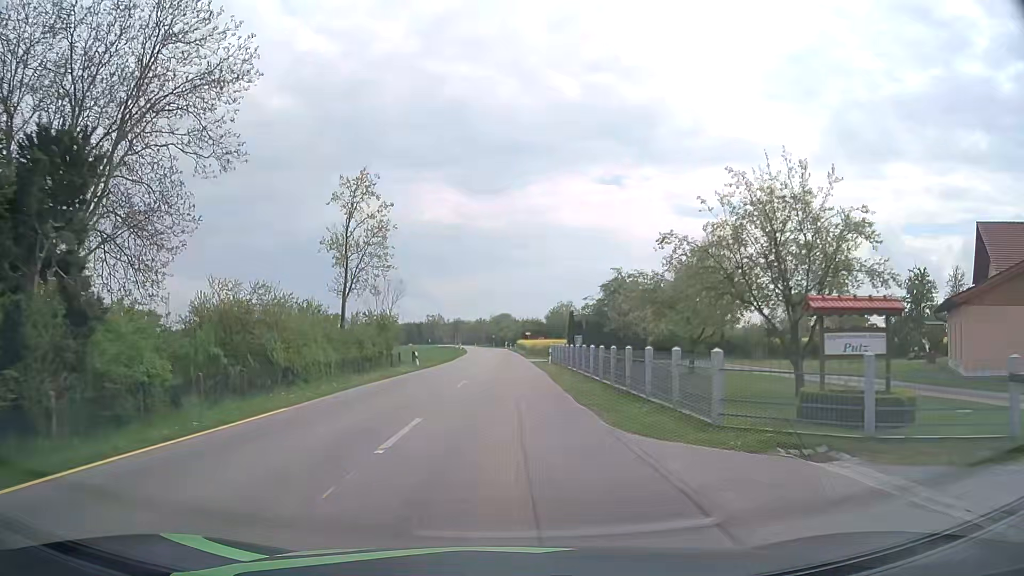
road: secondary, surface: asphalt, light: Day
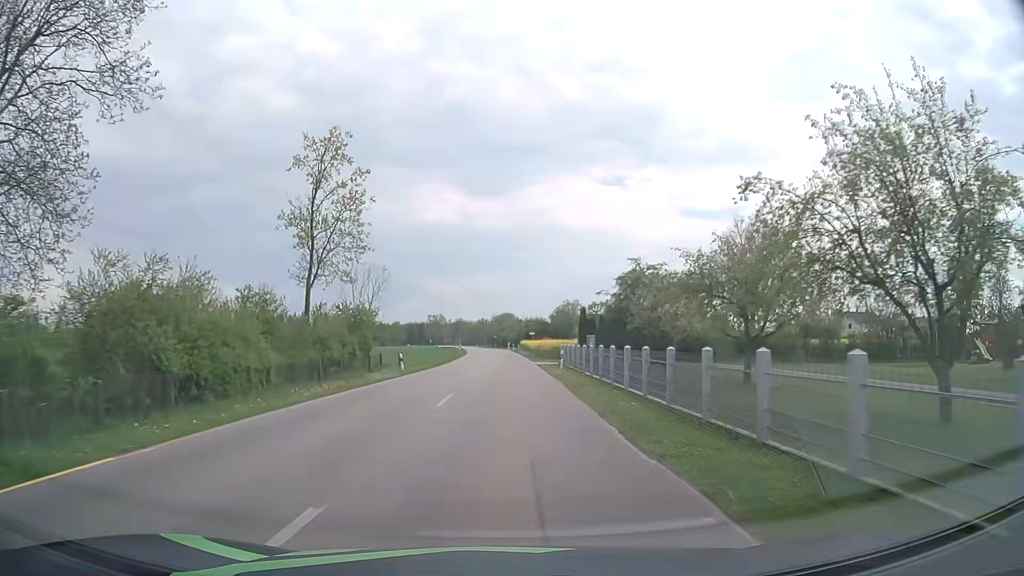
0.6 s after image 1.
(0.0, +7.1) m; 0°
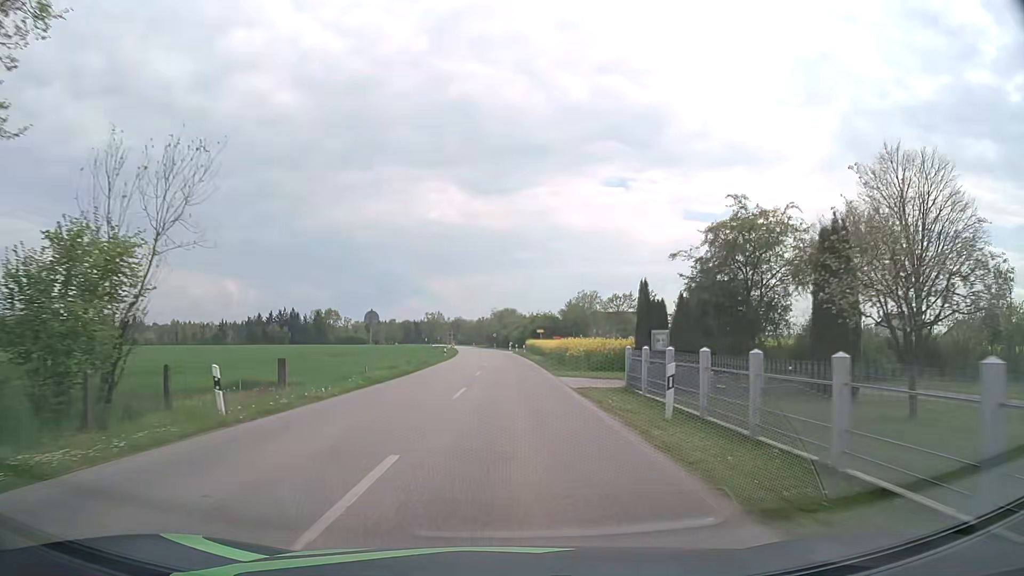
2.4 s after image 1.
(-0.1, +22.8) m; 0°
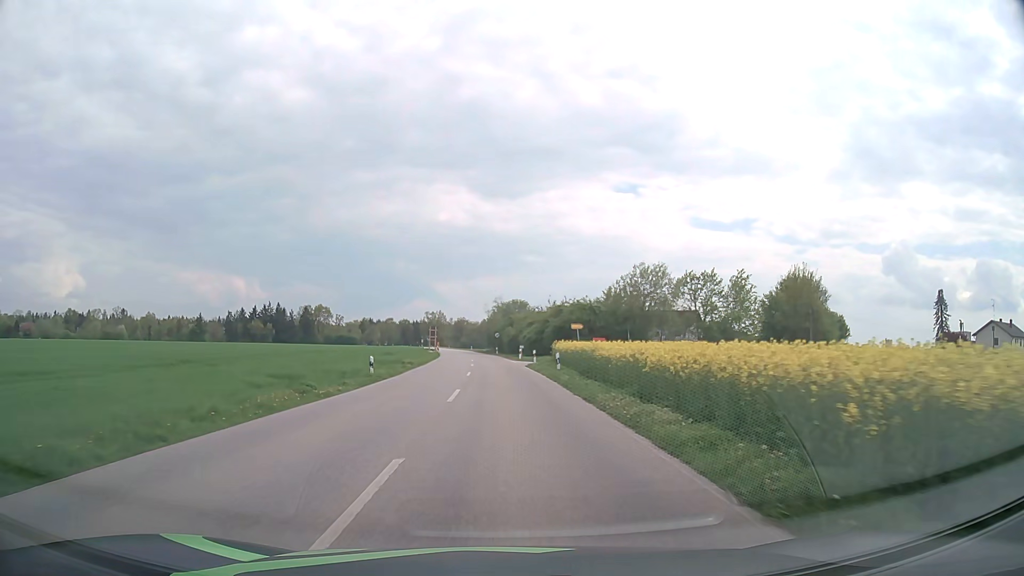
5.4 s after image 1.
(0.0, +38.4) m; -1°
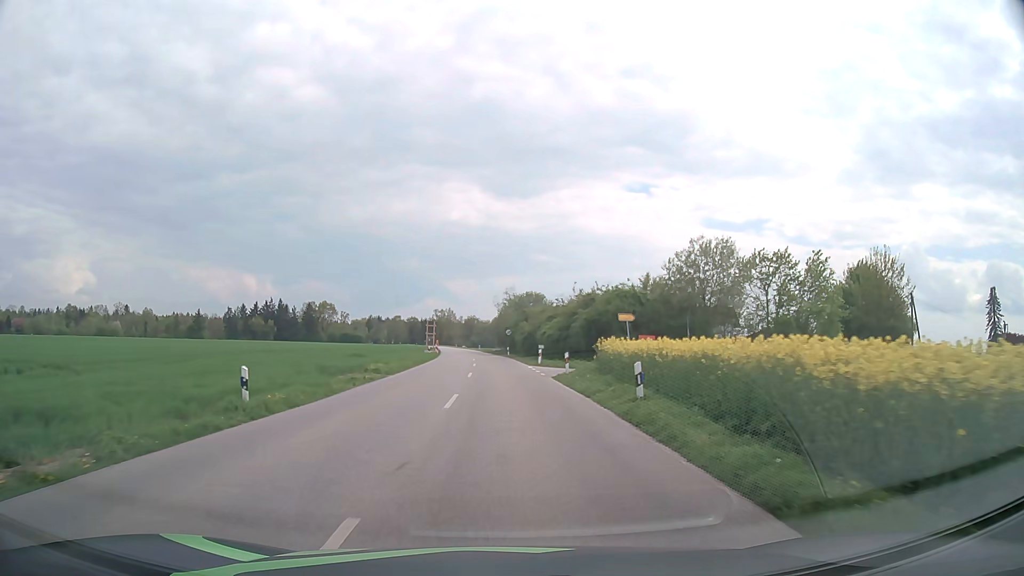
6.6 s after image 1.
(-0.1, +15.2) m; -1°
